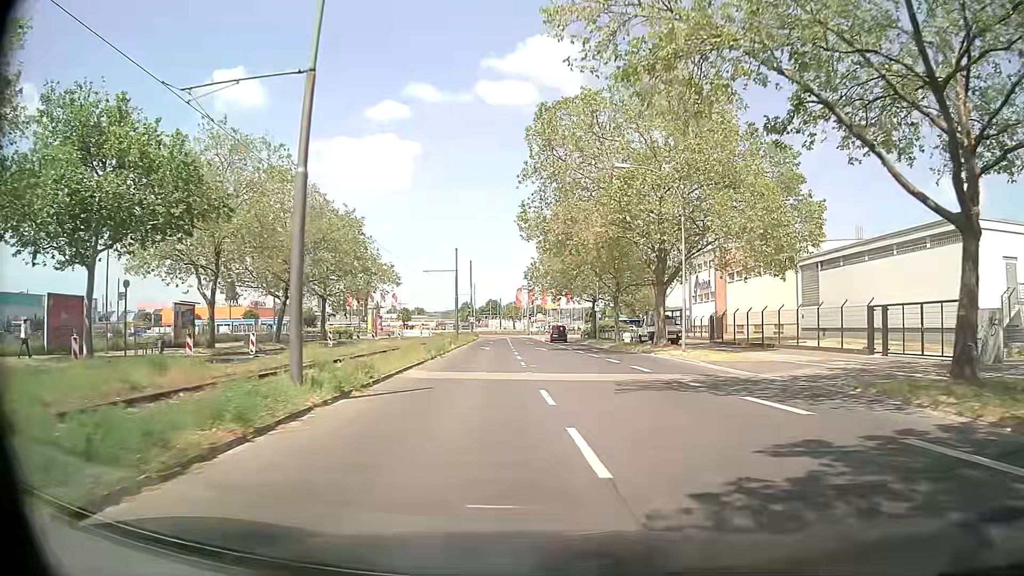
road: secondary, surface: asphalt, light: Day
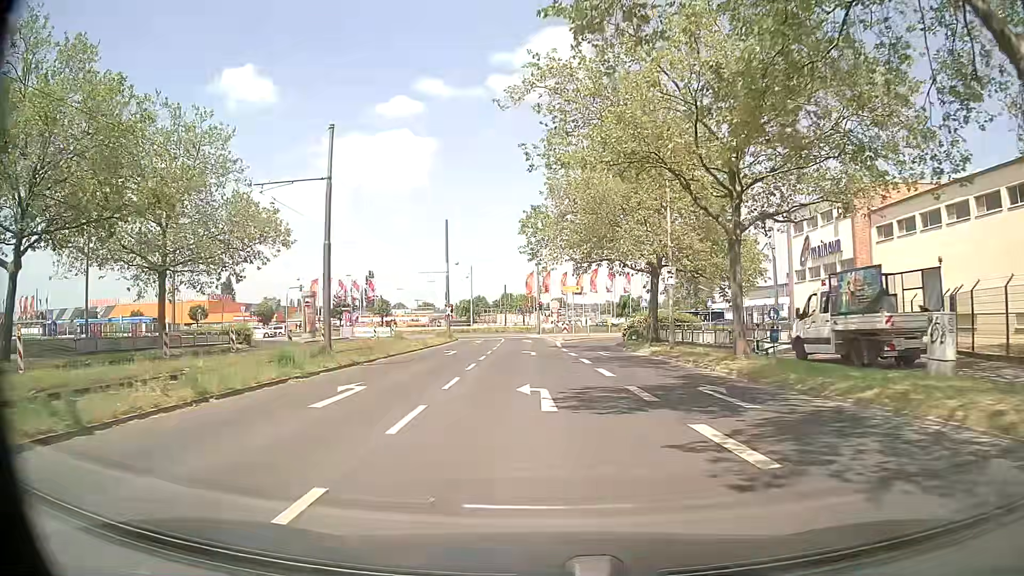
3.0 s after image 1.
(0.0, +33.8) m; -3°
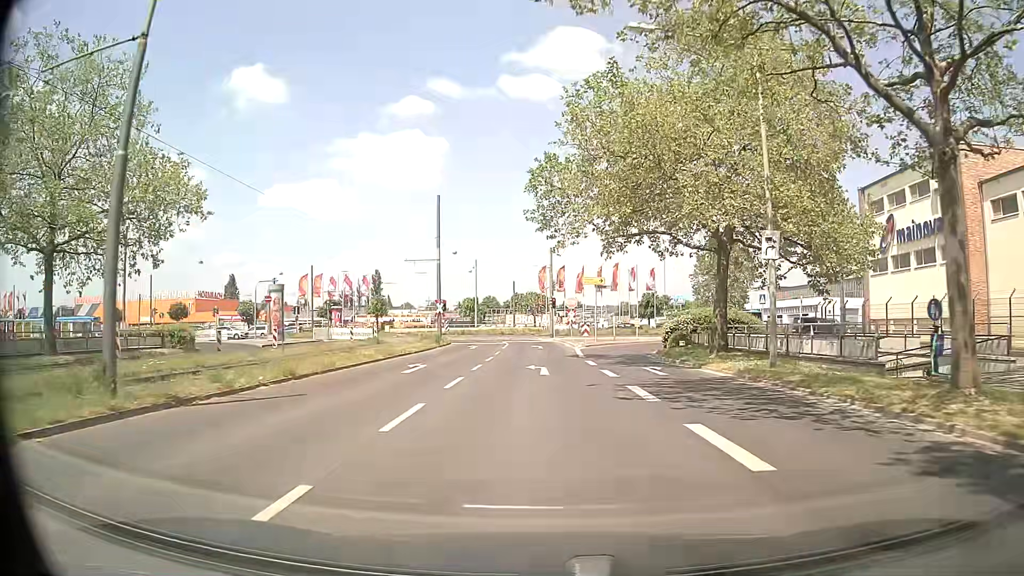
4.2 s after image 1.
(-0.1, +12.0) m; -1°
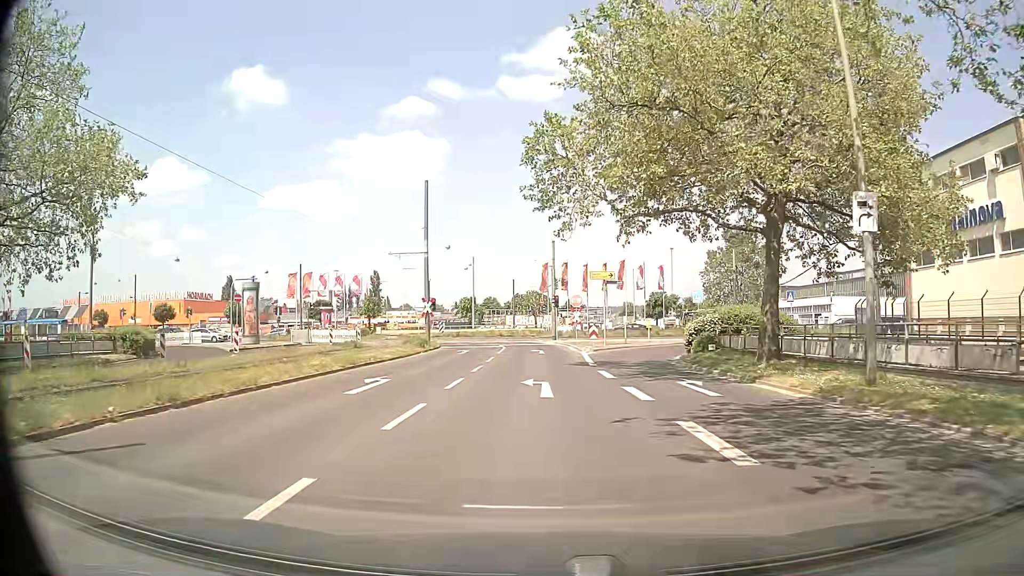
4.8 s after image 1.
(+0.1, +5.6) m; +1°
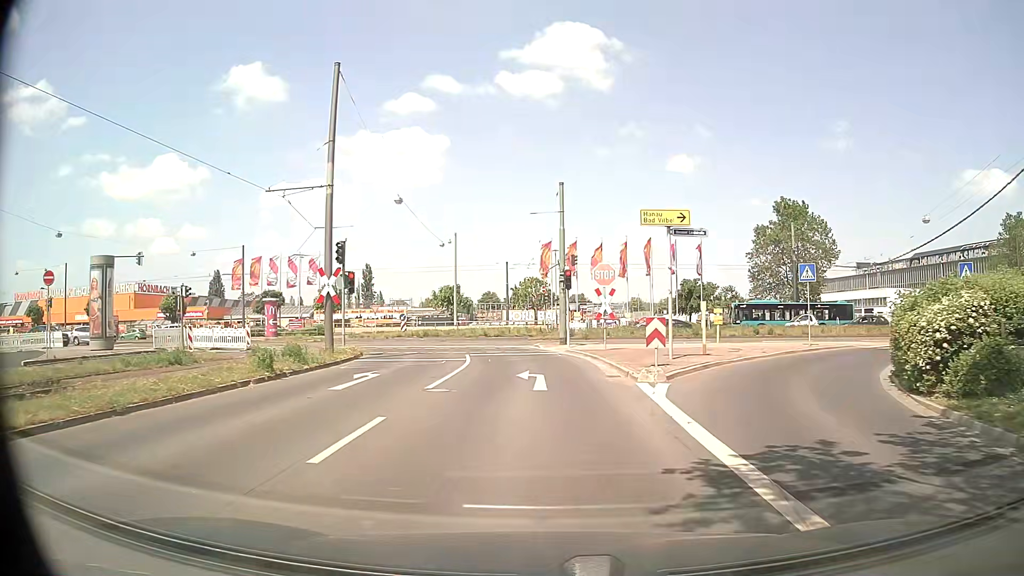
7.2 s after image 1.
(-0.1, +20.3) m; 0°
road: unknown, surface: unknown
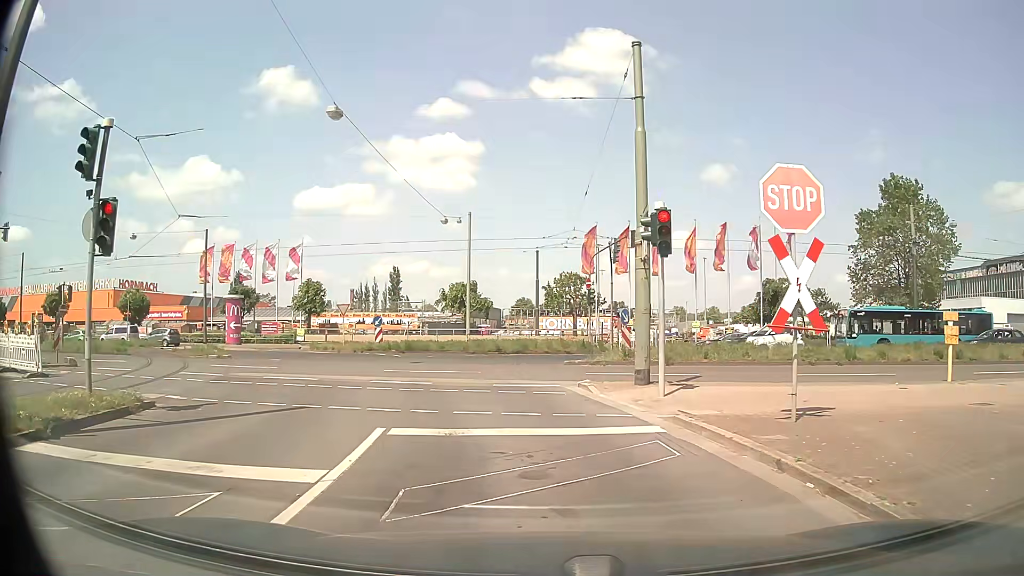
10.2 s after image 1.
(-0.3, +16.8) m; -3°
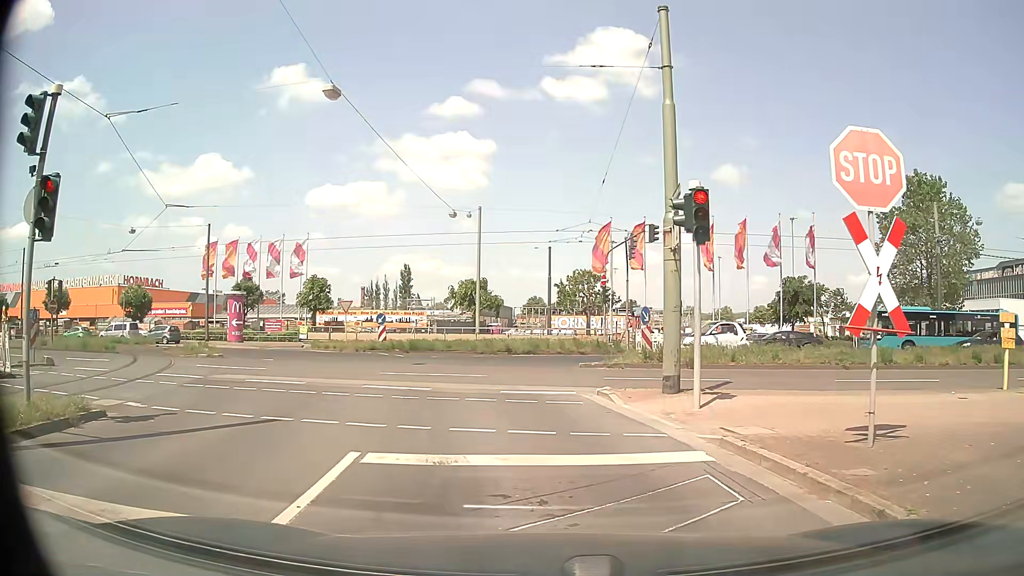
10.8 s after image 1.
(0.0, +1.8) m; 0°
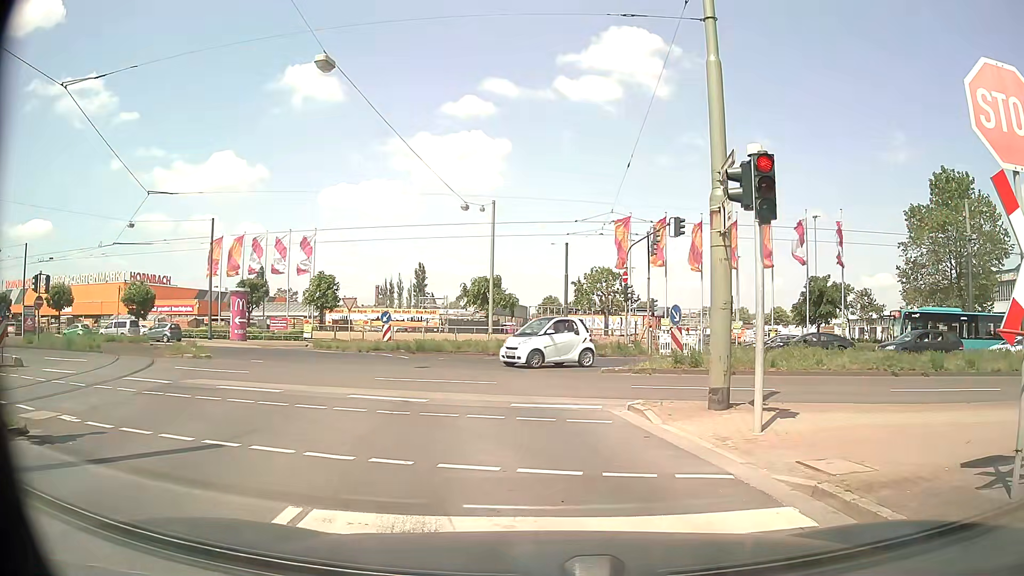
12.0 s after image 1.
(-0.1, +2.1) m; -4°
